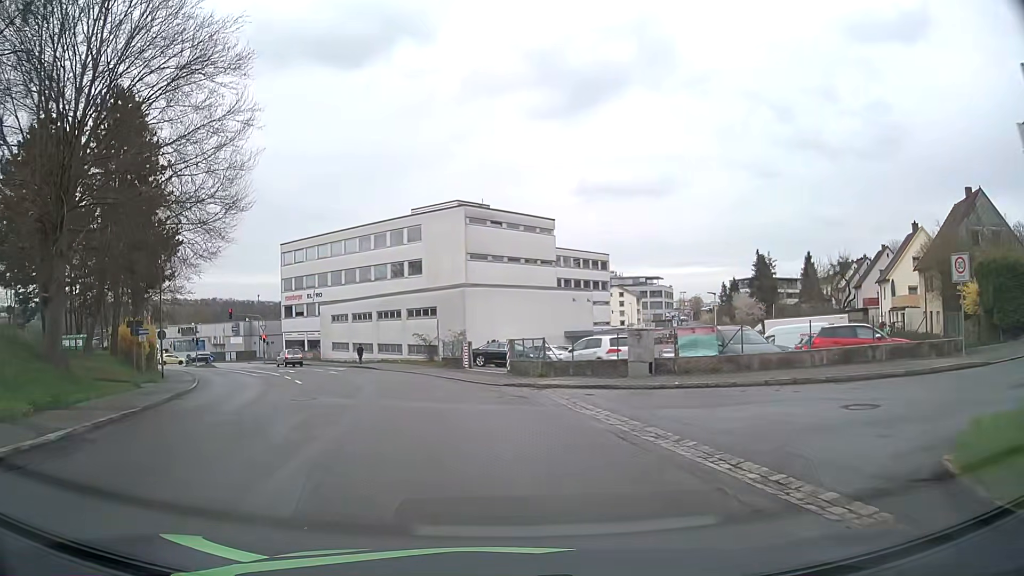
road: residential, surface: asphalt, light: Day
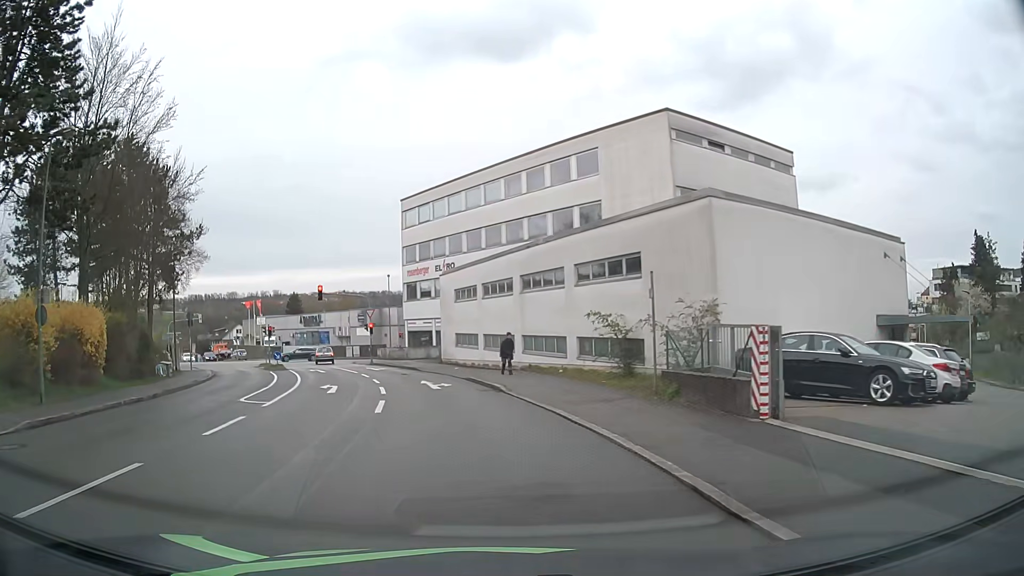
(-2.5, +23.5) m; -15°
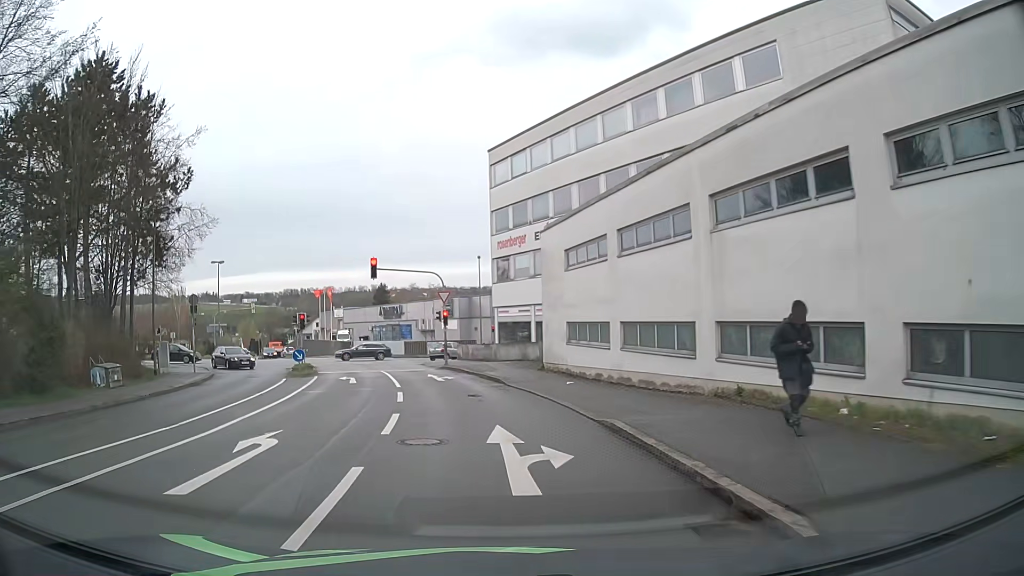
(-1.1, +14.8) m; -8°
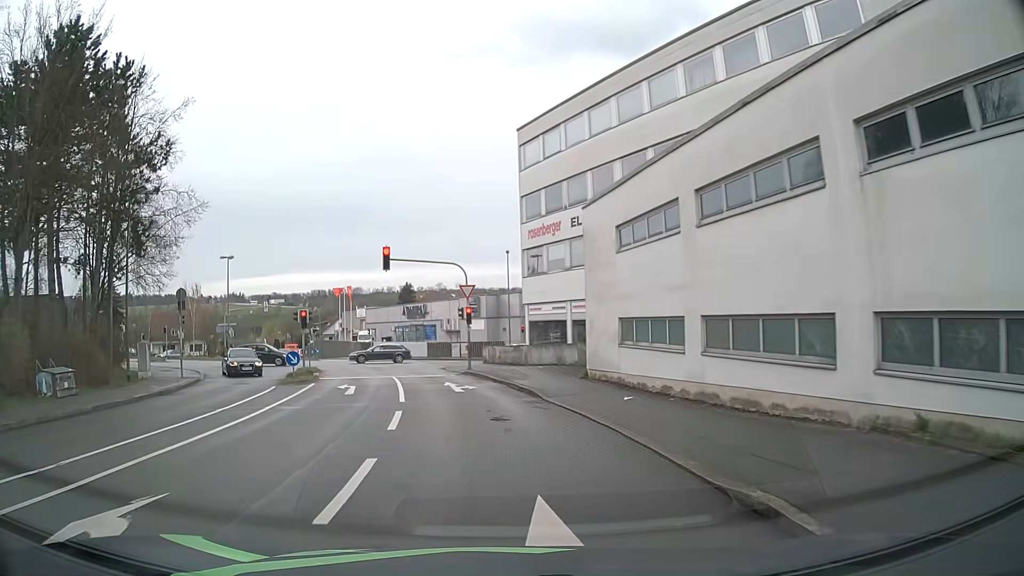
(-0.1, +4.9) m; -2°
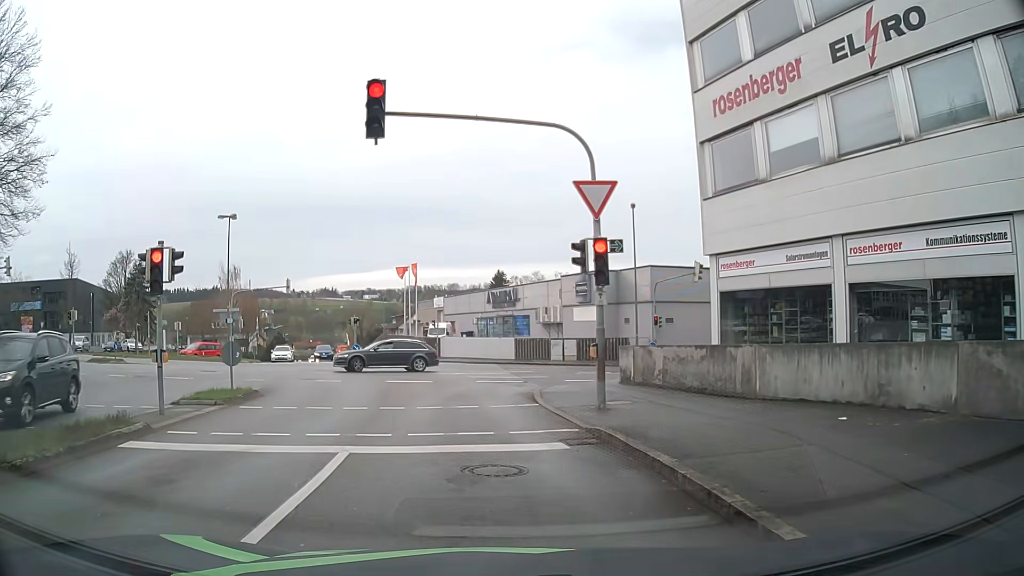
(-1.6, +20.9) m; -8°
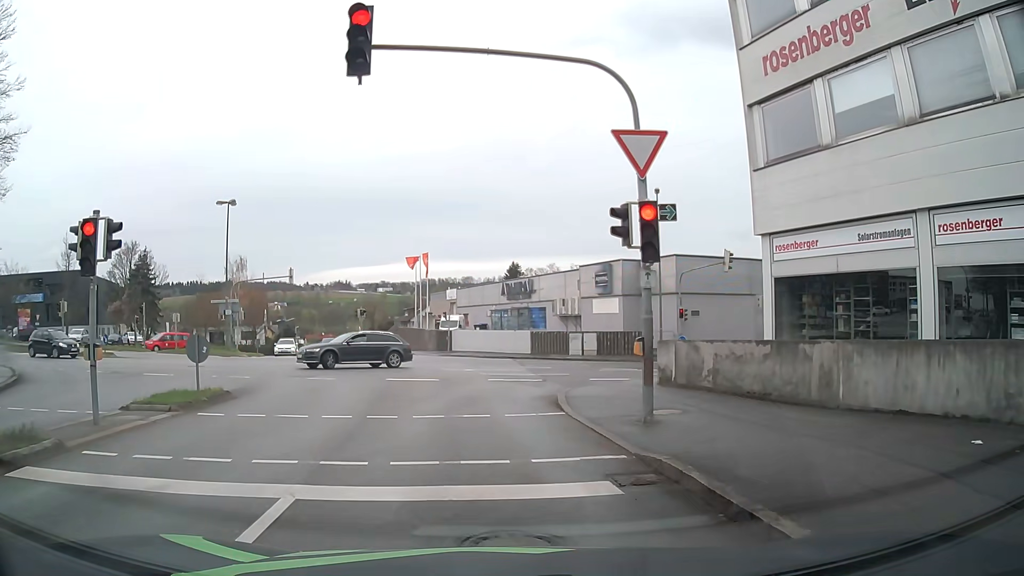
(0.0, +2.7) m; -2°
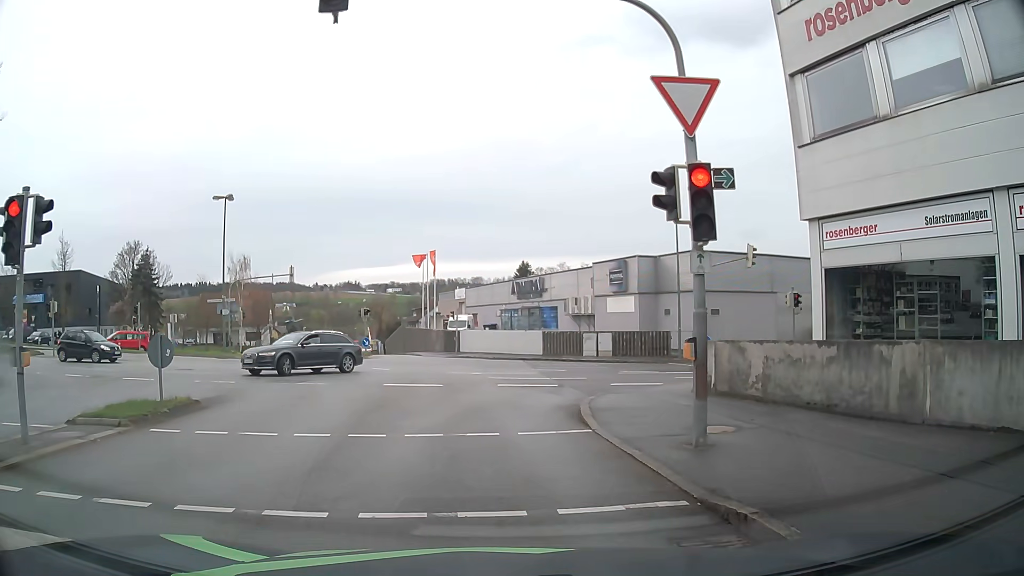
(0.0, +2.0) m; 0°
